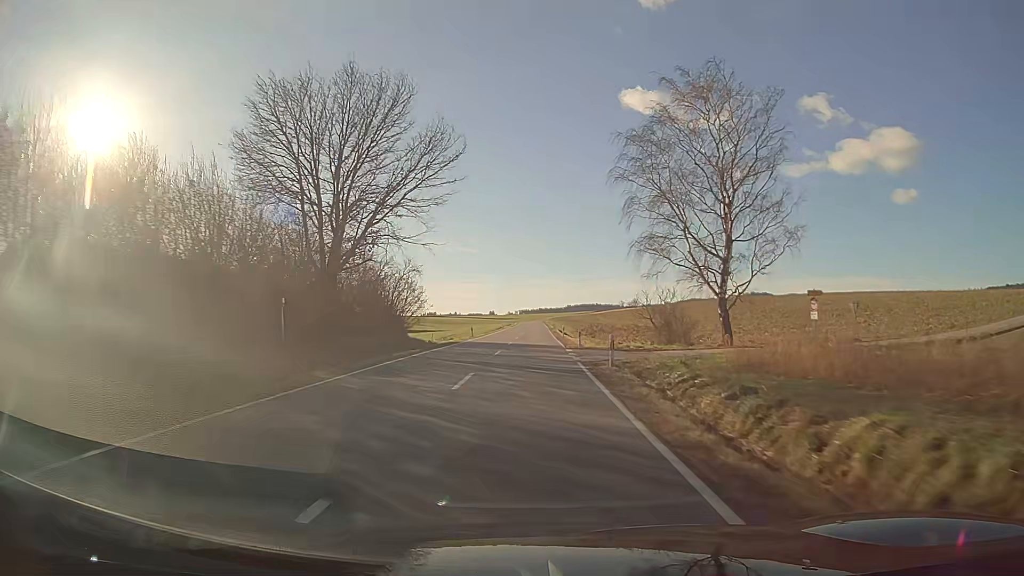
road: secondary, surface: asphalt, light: Day
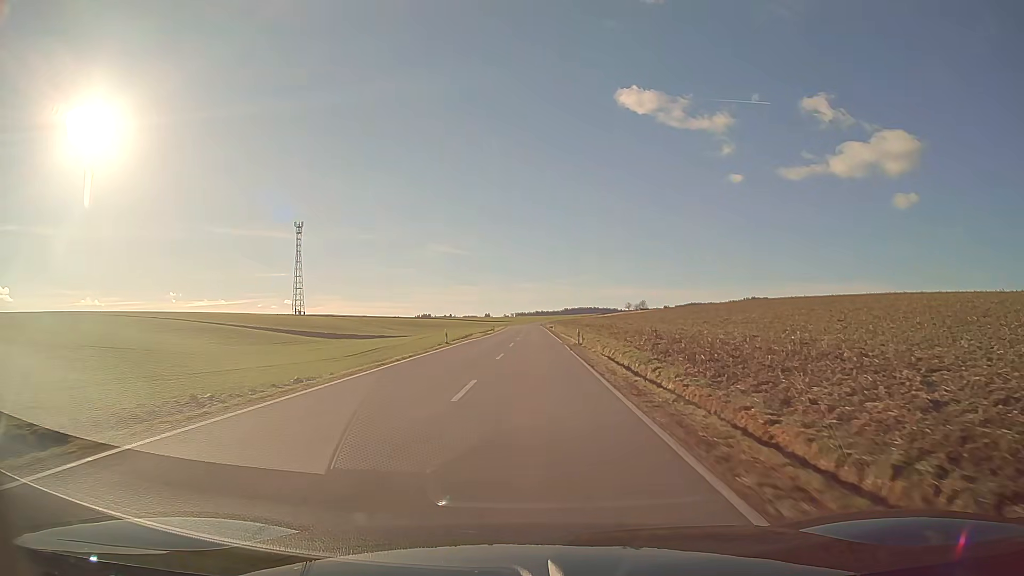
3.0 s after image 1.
(+0.1, +62.2) m; 0°
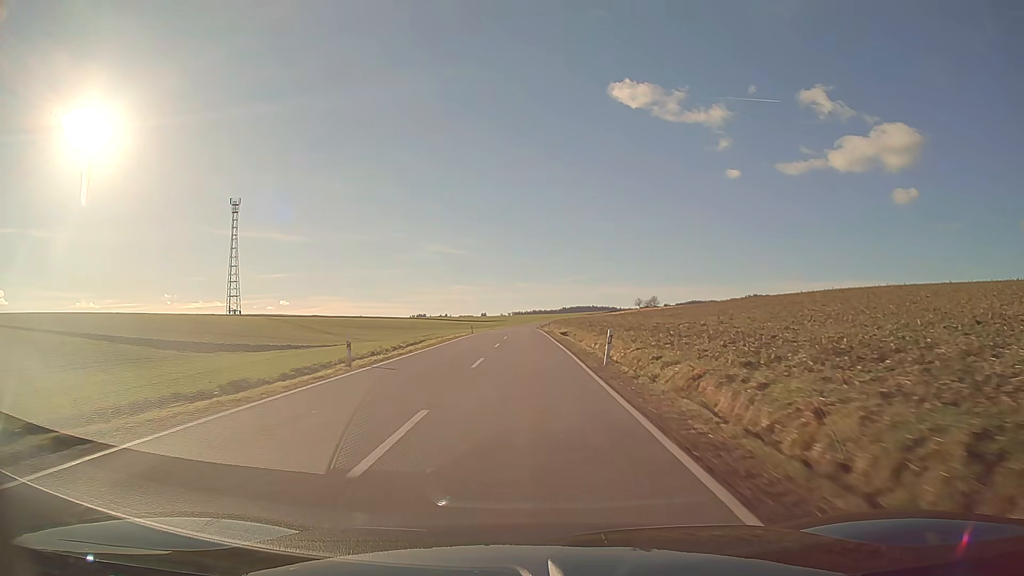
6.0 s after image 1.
(+0.2, +65.7) m; 0°
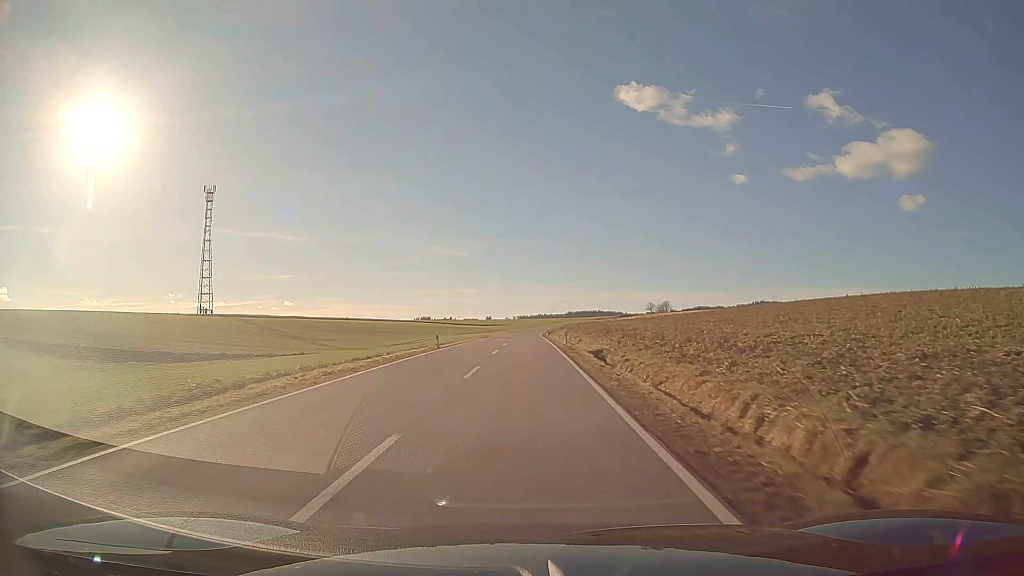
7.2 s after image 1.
(-0.1, +26.0) m; -1°
